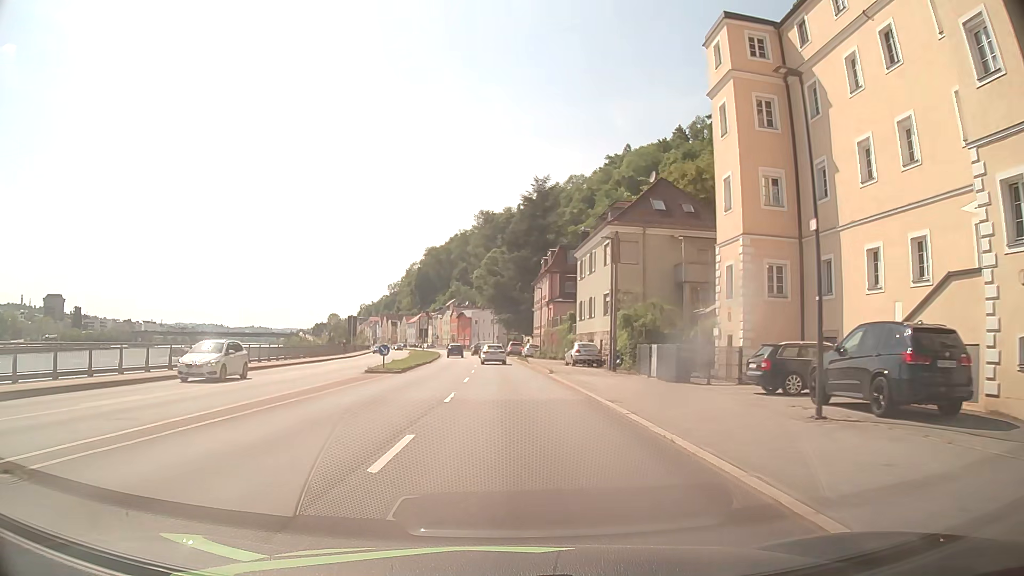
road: primary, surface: asphalt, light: Day
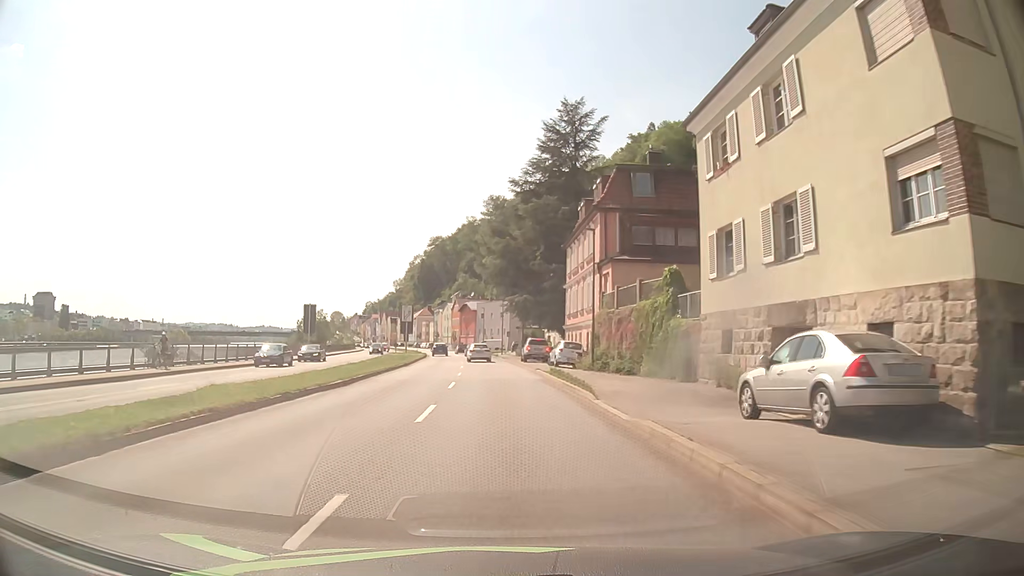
(-0.1, +31.1) m; -1°
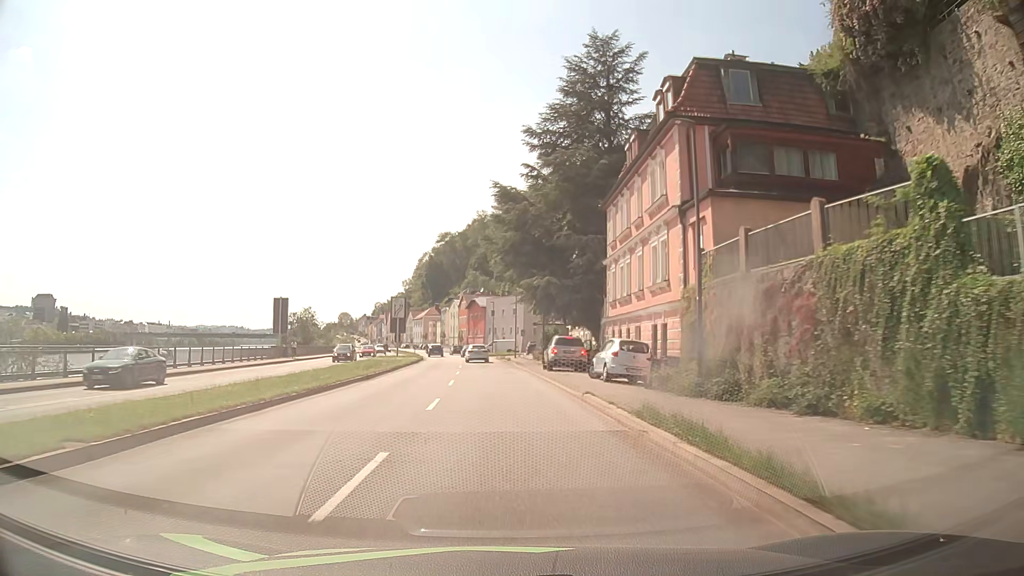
(-0.2, +15.5) m; -1°
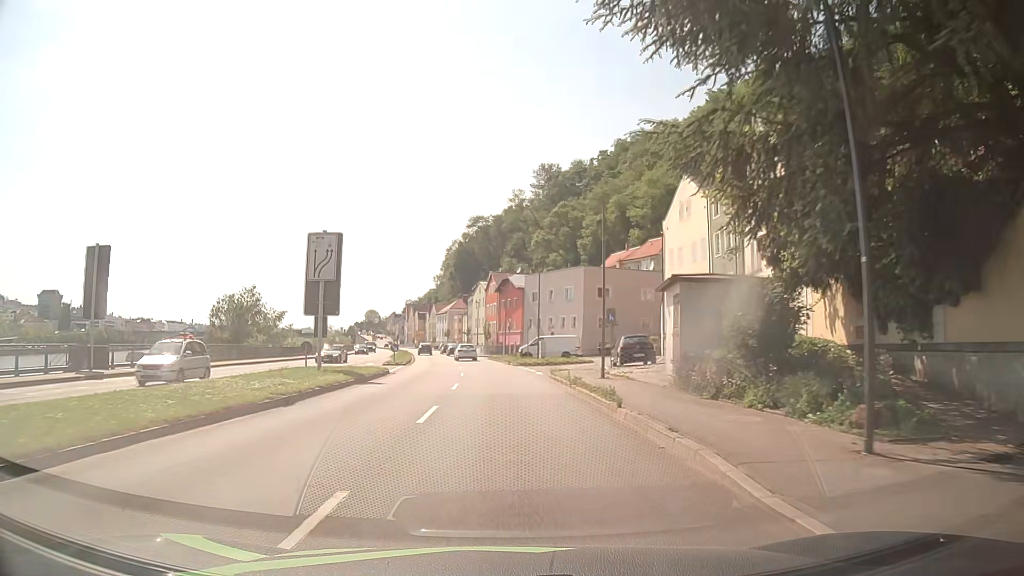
(-1.2, +38.7) m; -3°
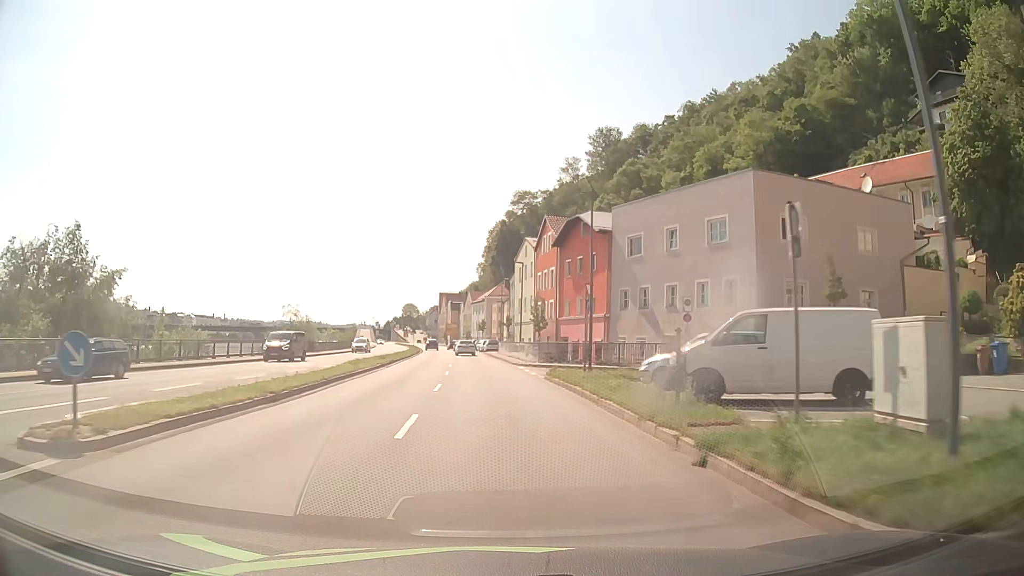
(-1.4, +38.5) m; -4°
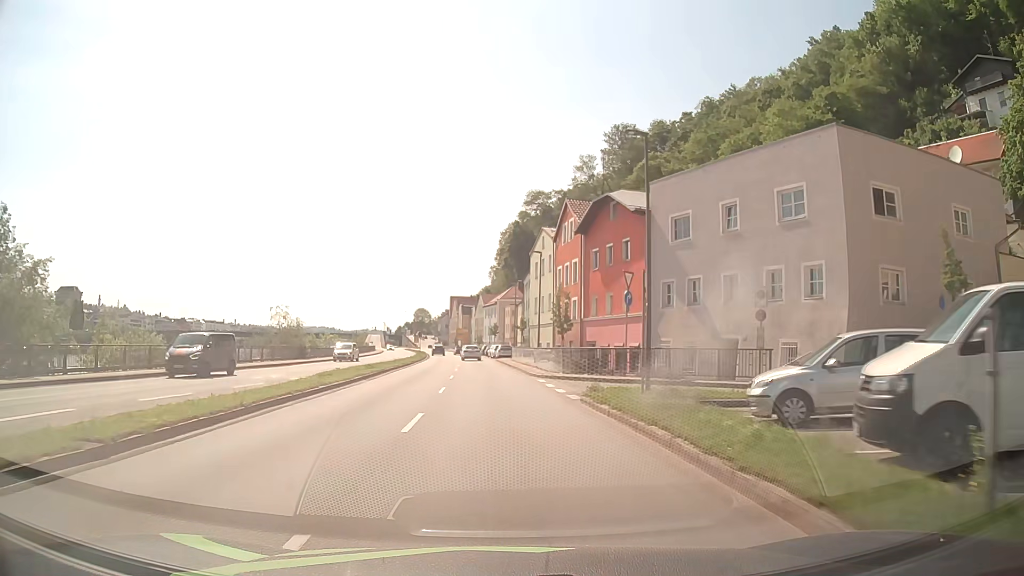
(-0.1, +7.7) m; -1°
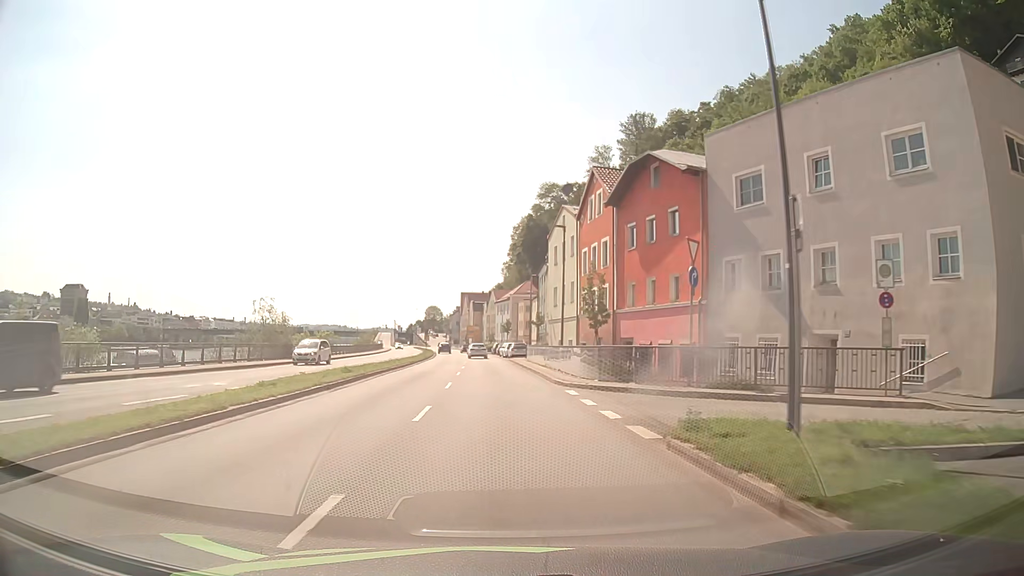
(-0.1, +7.7) m; -1°
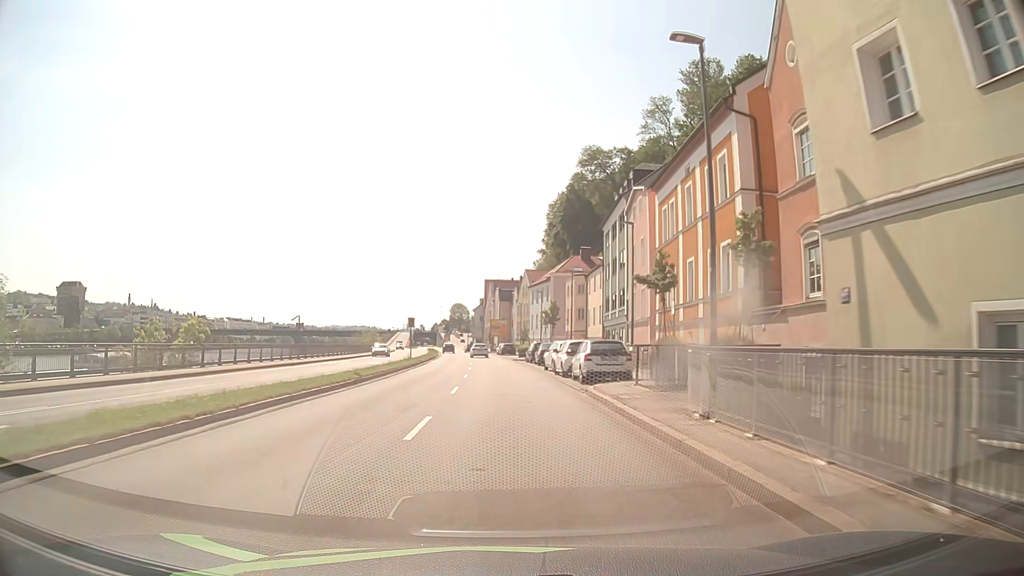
(-1.1, +38.4) m; -3°
(0, +10) (0, +20) (-1, +30) (-1, +40) (-2, +50) (-3, +60) (-4, +70) (-5, +80) (-6, +90) (-8, +100) m
